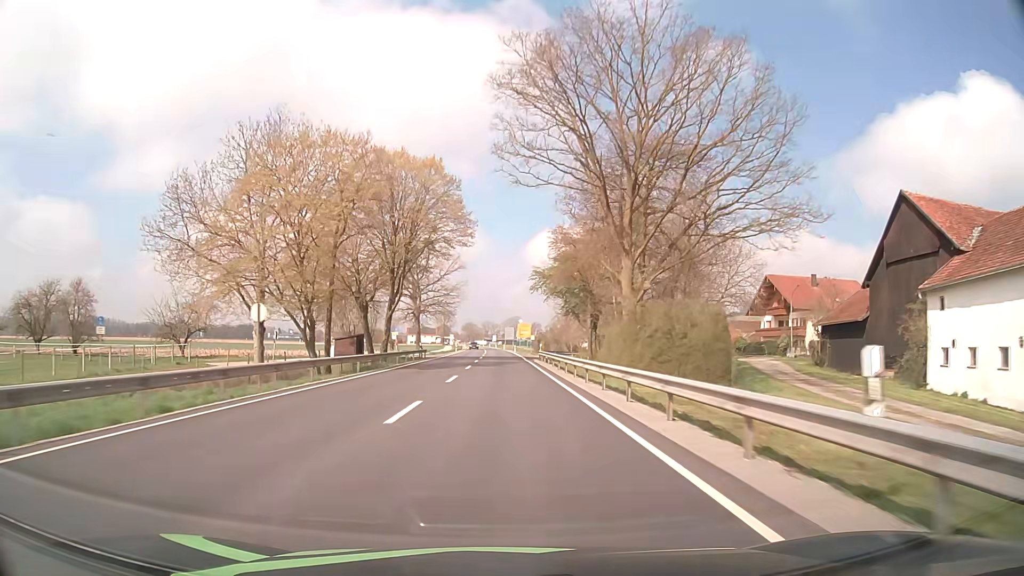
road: primary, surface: asphalt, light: Day
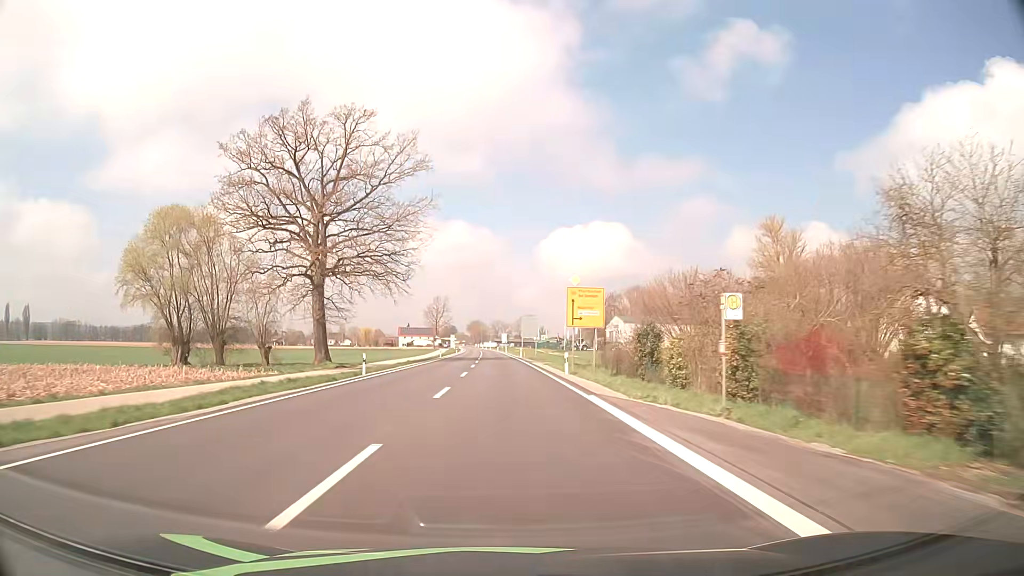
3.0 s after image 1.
(-0.9, +79.2) m; -1°
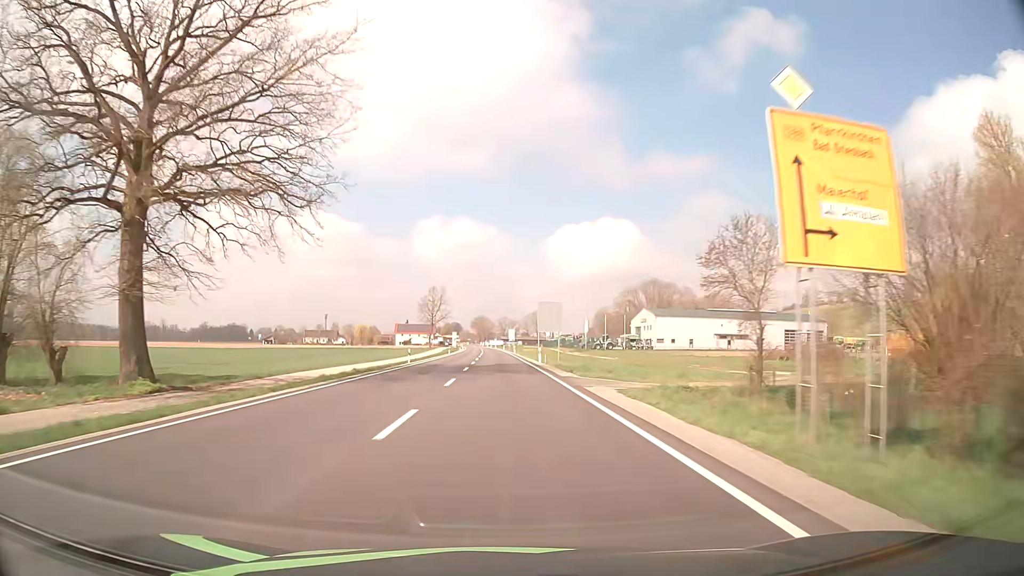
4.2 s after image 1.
(-0.2, +31.7) m; -1°
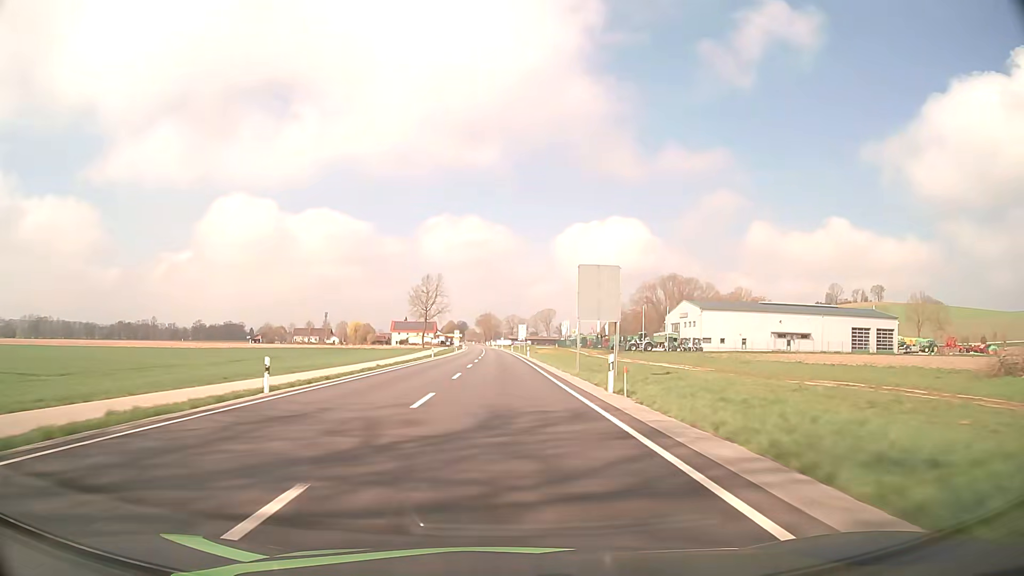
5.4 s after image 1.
(-0.1, +31.7) m; 0°
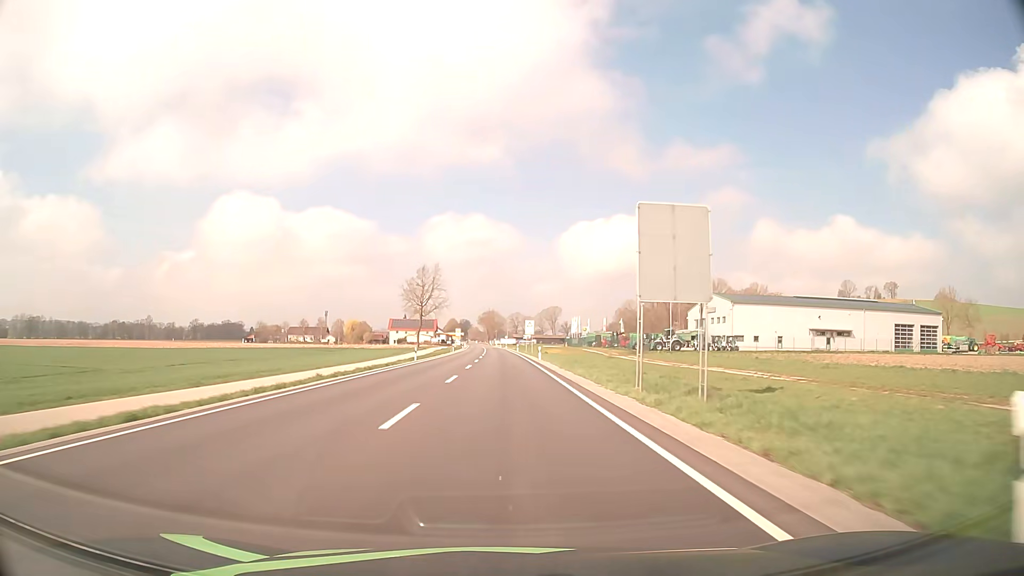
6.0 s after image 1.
(-0.1, +15.9) m; 0°
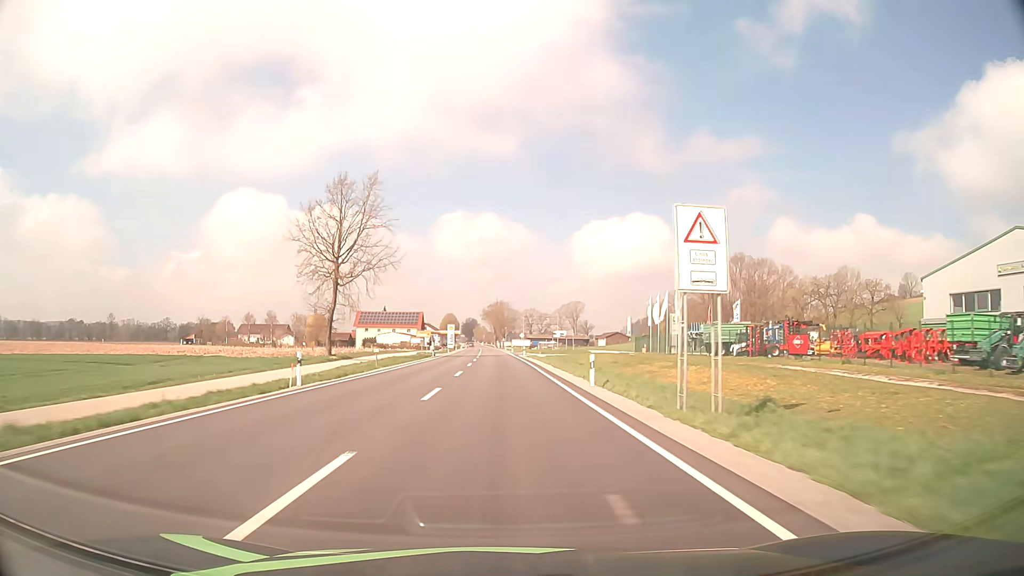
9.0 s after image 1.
(-0.7, +79.3) m; -1°
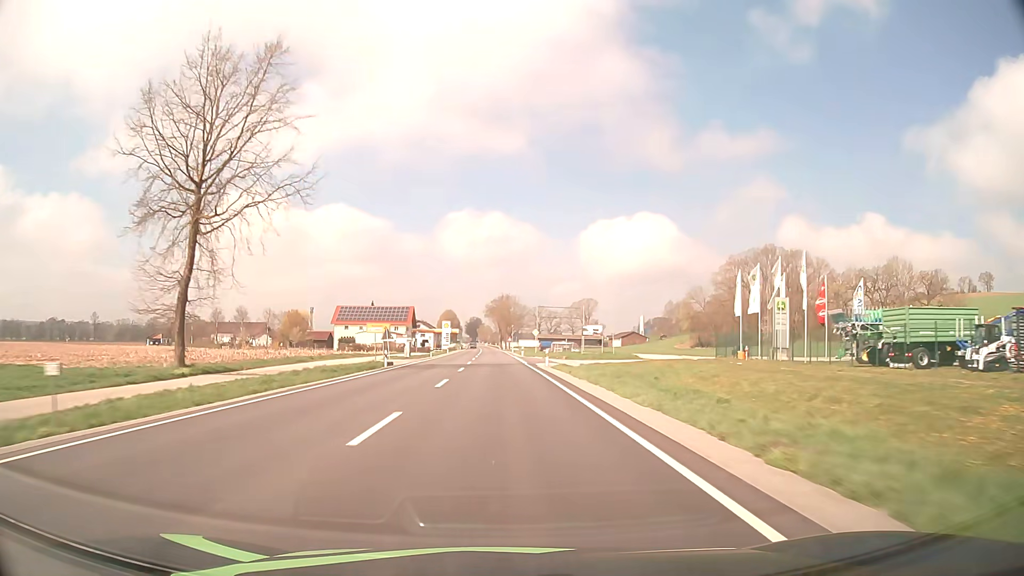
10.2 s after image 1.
(-0.2, +31.7) m; -1°
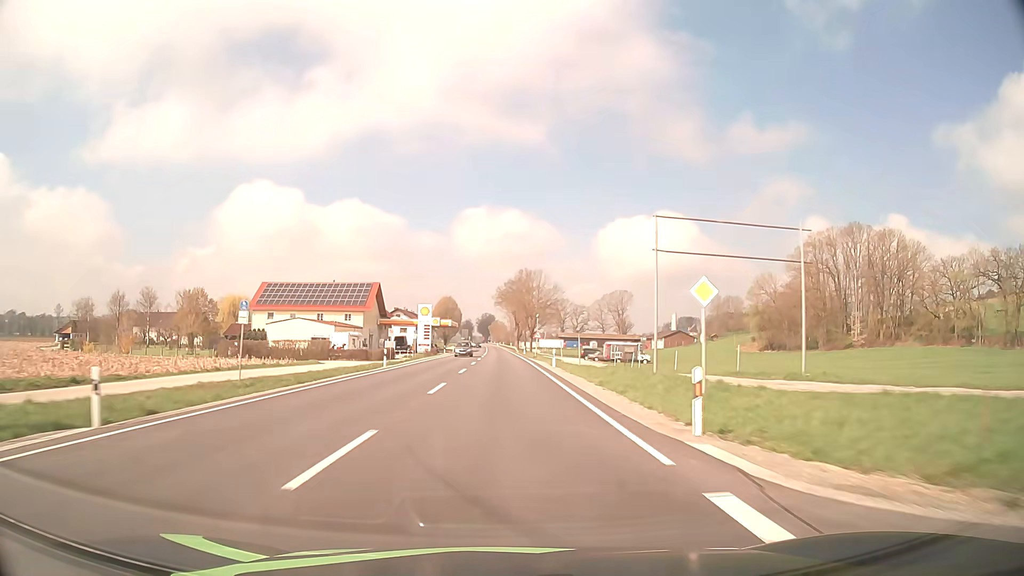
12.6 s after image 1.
(-0.9, +63.3) m; -1°
(0, +10) (0, +20) (0, +30) (0, +40) (0, +50) (0, +60) (0, +70) (0, +80) (-1, +90) (-1, +100) m
